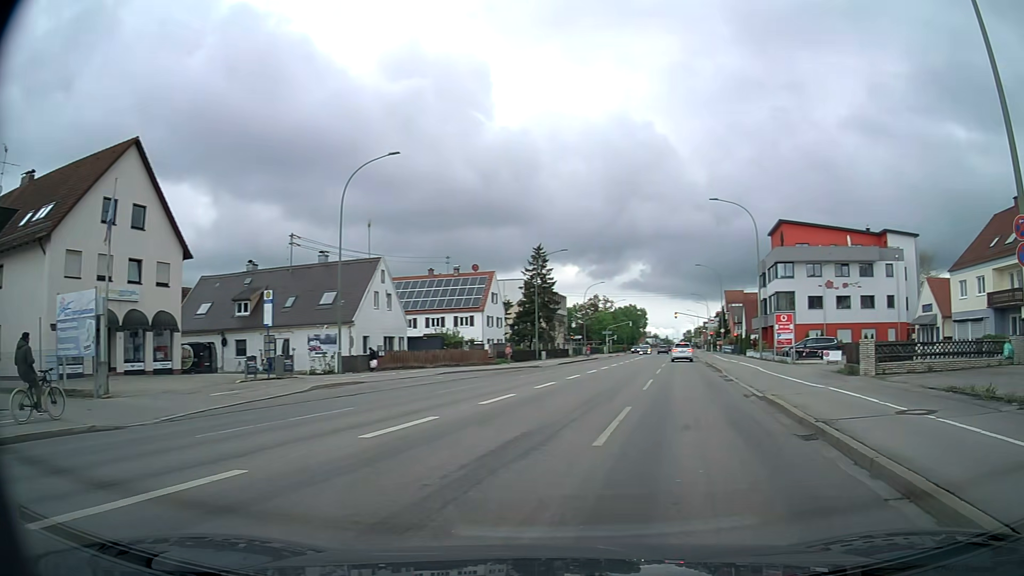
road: tertiary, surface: asphalt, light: Day
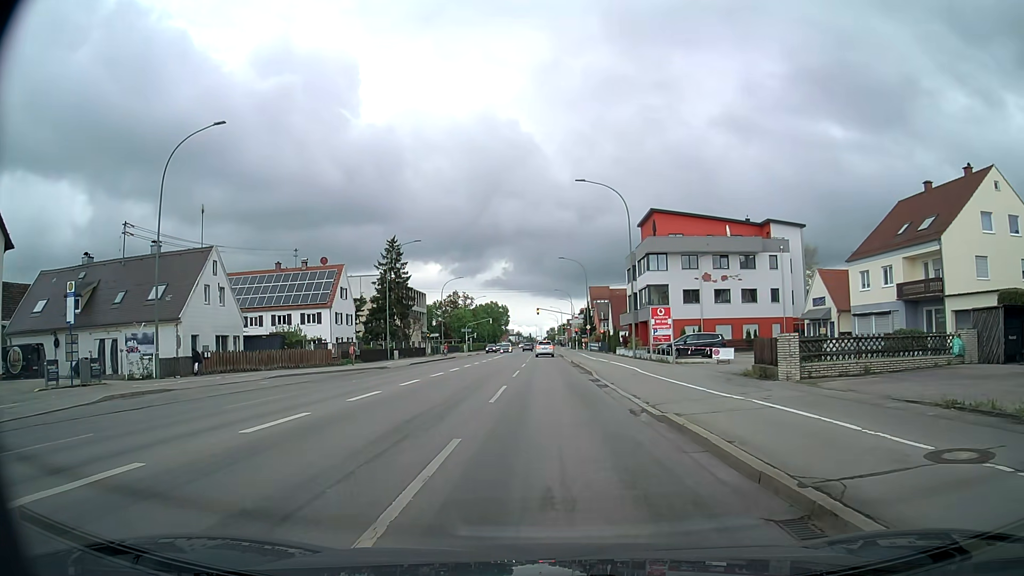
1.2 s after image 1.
(+0.8, +5.5) m; +13°
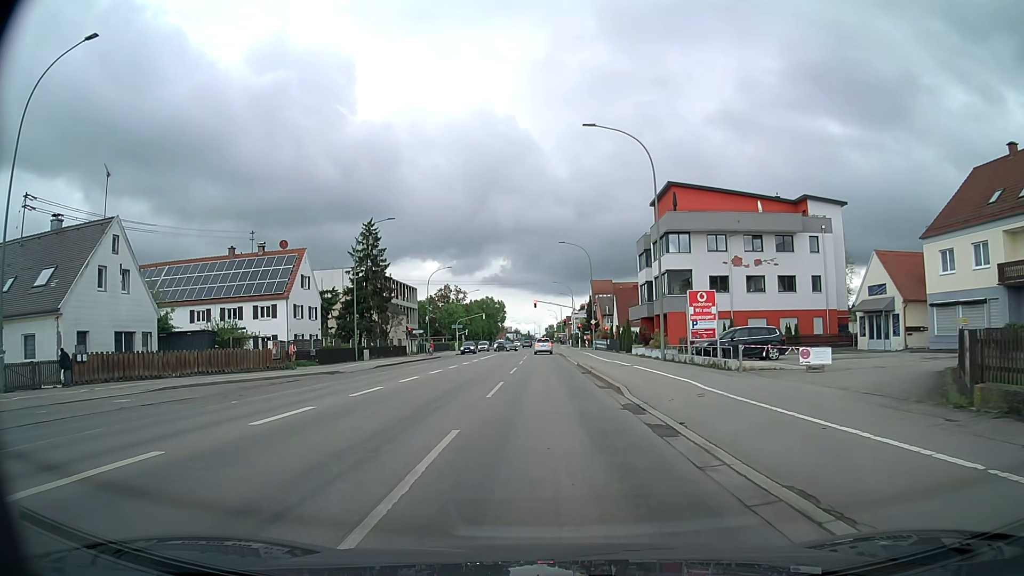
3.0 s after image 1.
(+0.1, +11.7) m; 0°
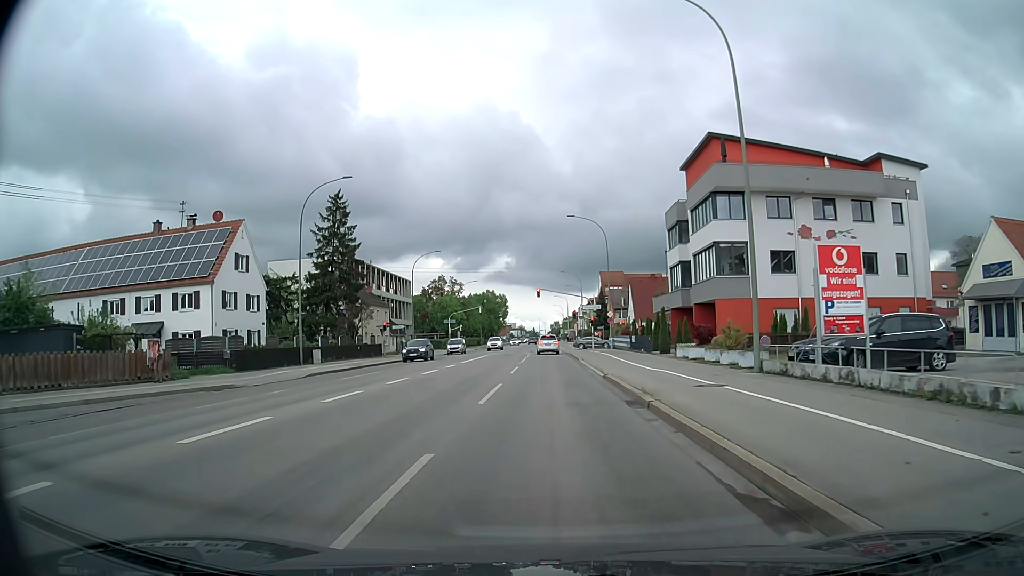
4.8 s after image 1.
(0.0, +14.5) m; -1°
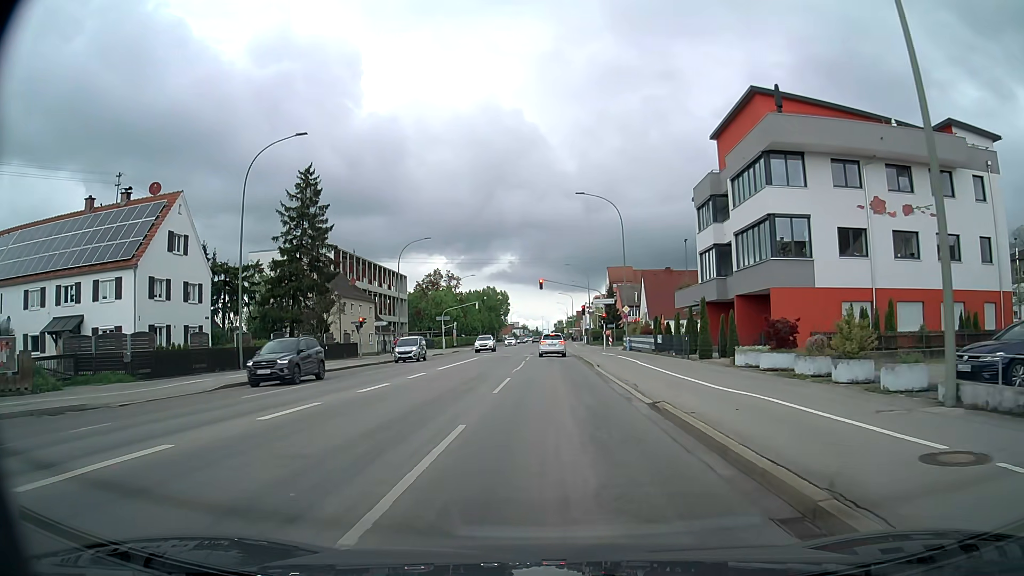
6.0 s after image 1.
(0.0, +9.5) m; -1°
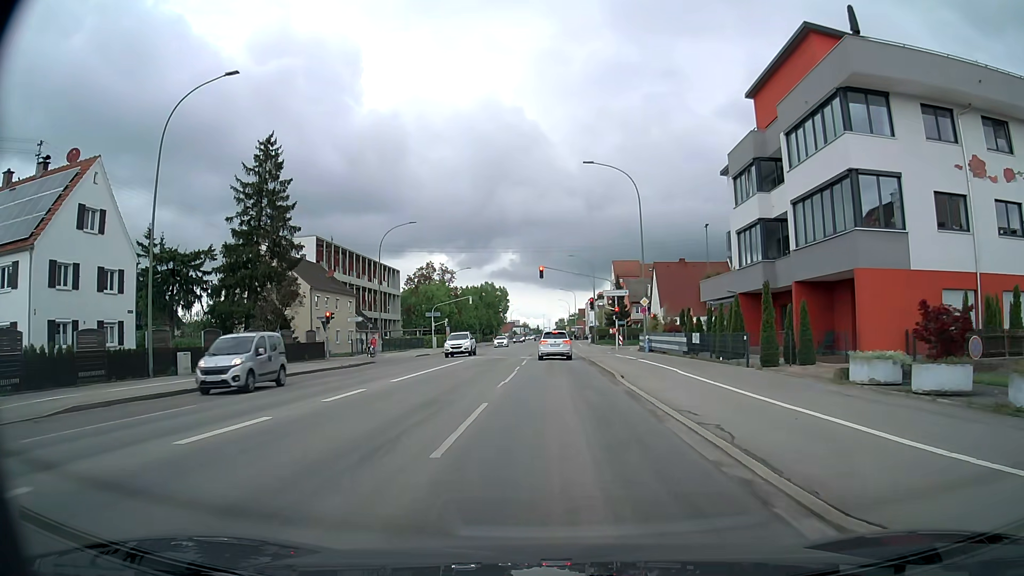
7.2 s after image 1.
(0.0, +8.8) m; 0°
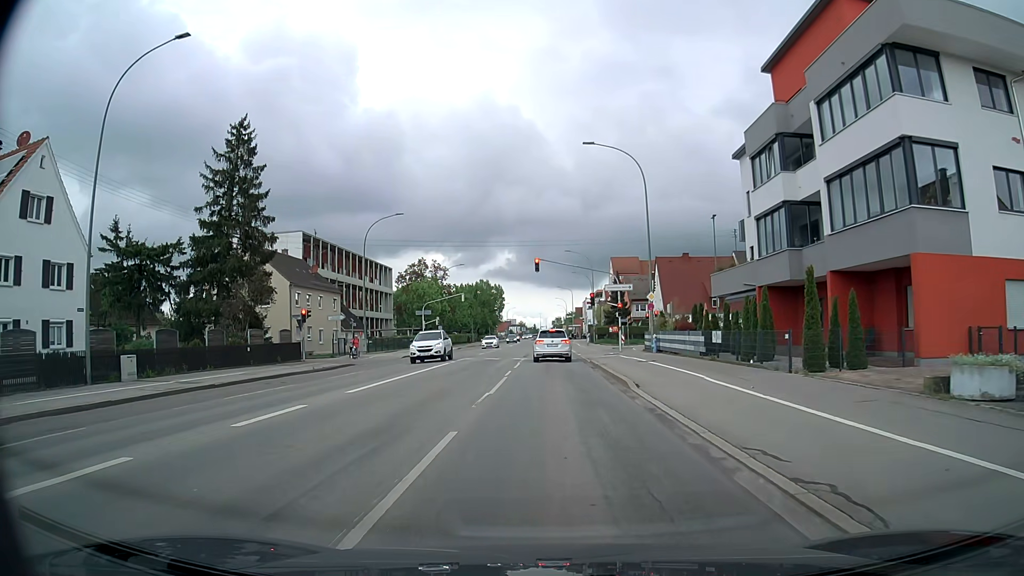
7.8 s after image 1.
(0.0, +4.1) m; 0°
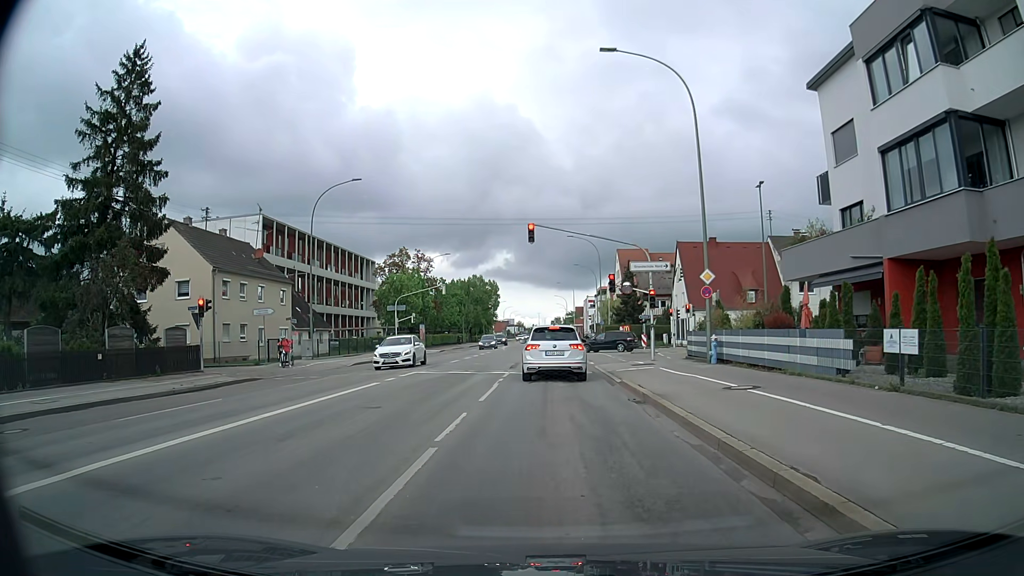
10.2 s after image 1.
(0.0, +13.3) m; 0°
